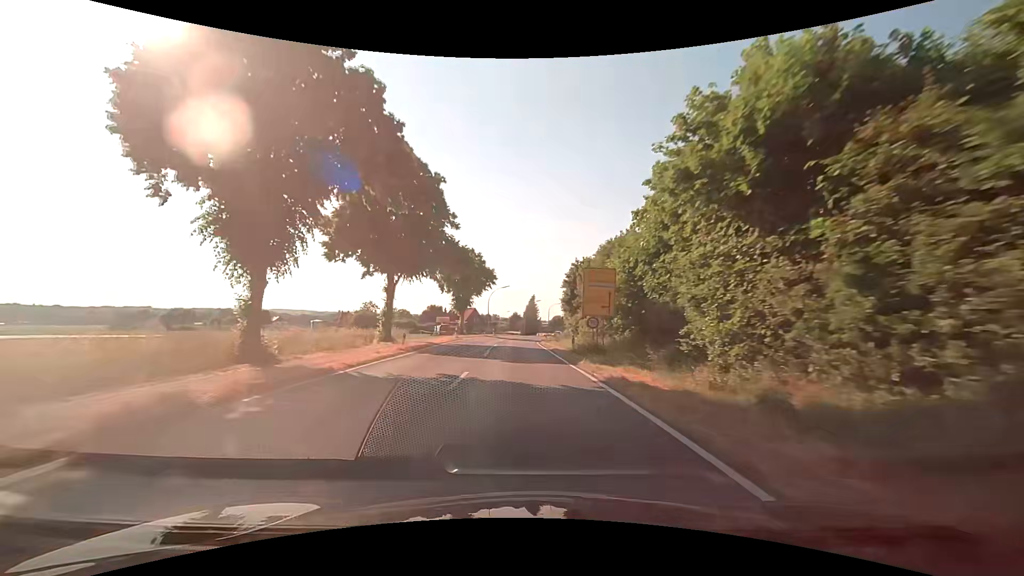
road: secondary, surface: asphalt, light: Day
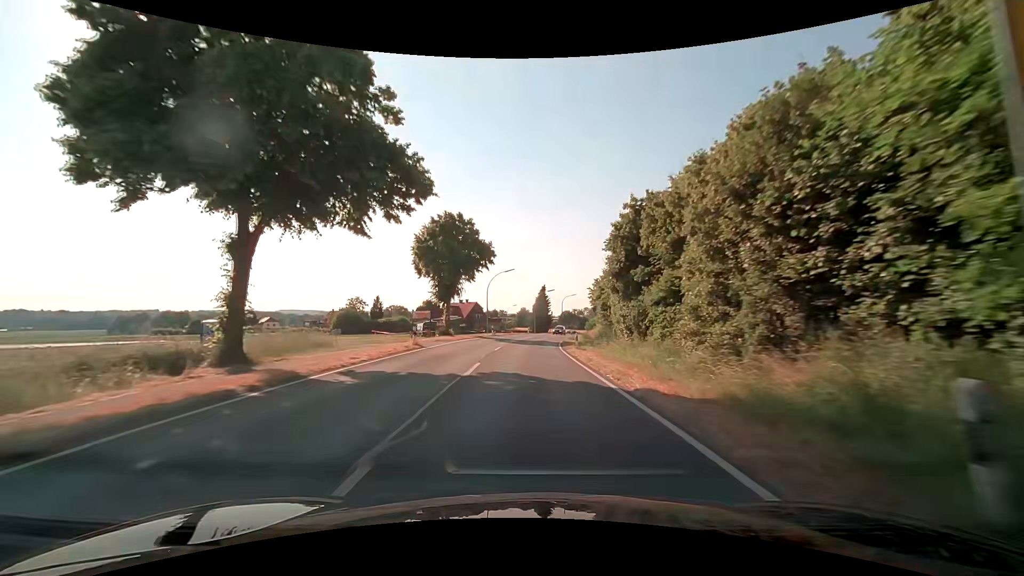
(-0.2, +21.7) m; 0°
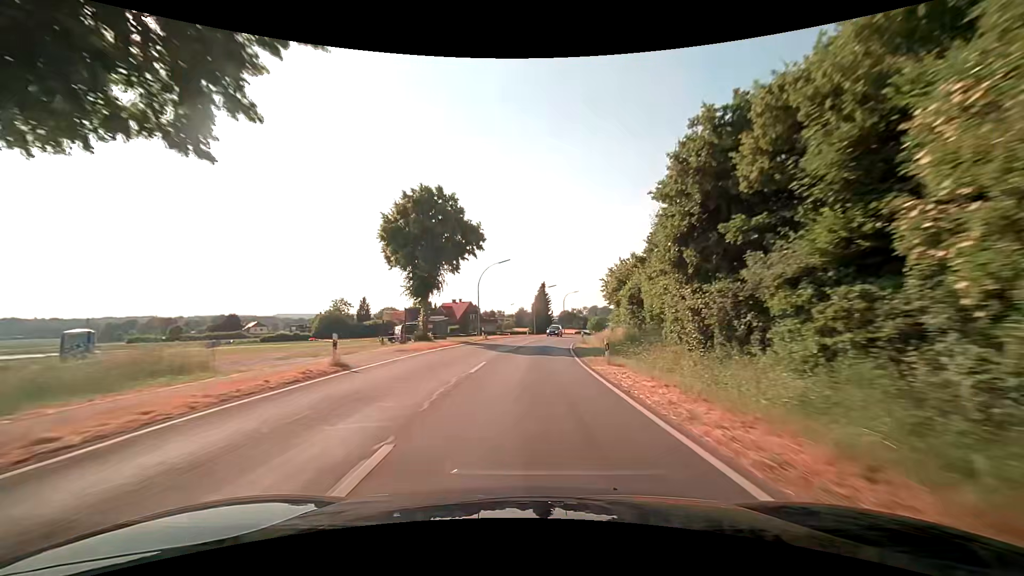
(-0.1, +10.9) m; 0°
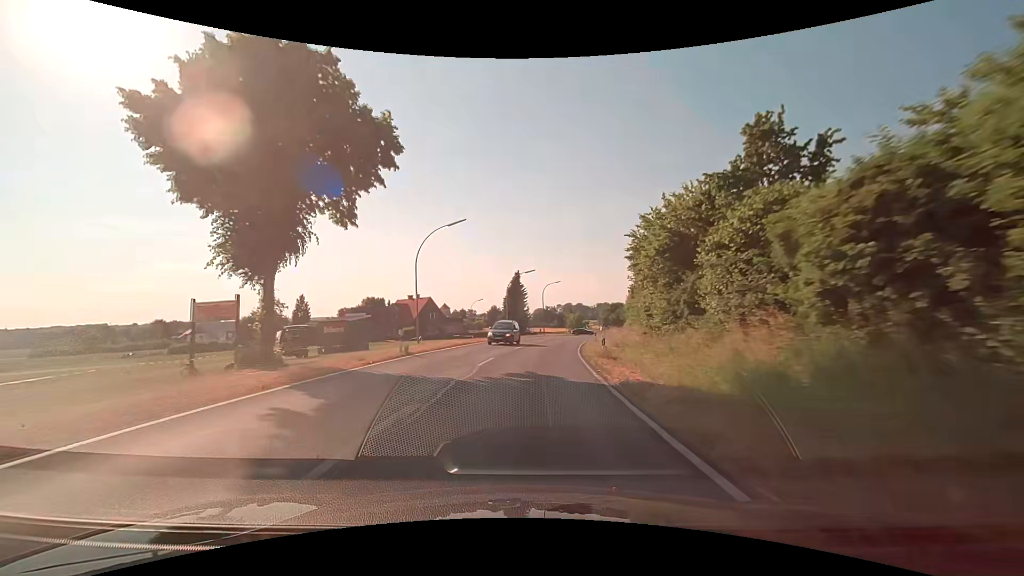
(+0.3, +21.8) m; +2°
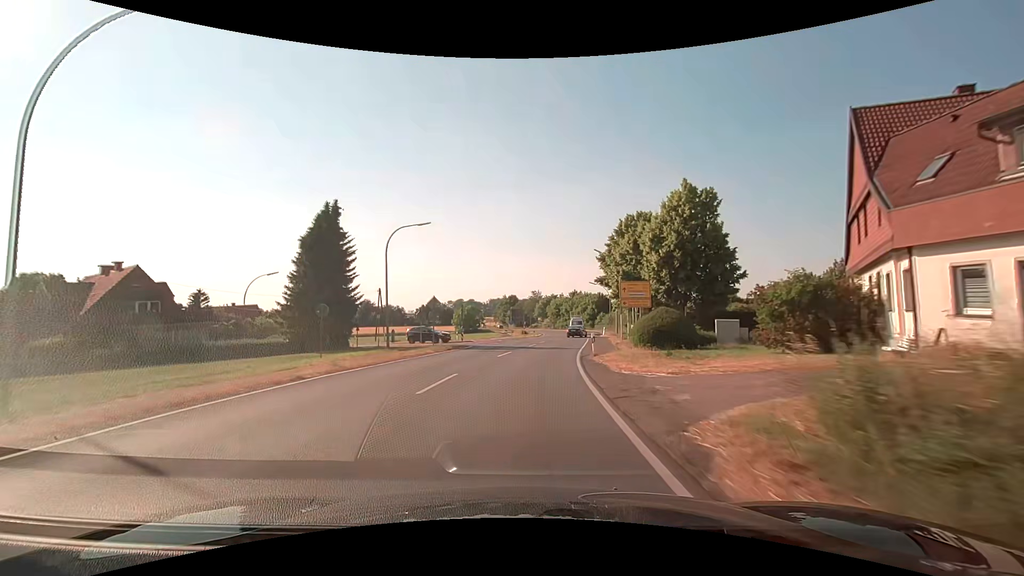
(+5.7, +53.9) m; +12°
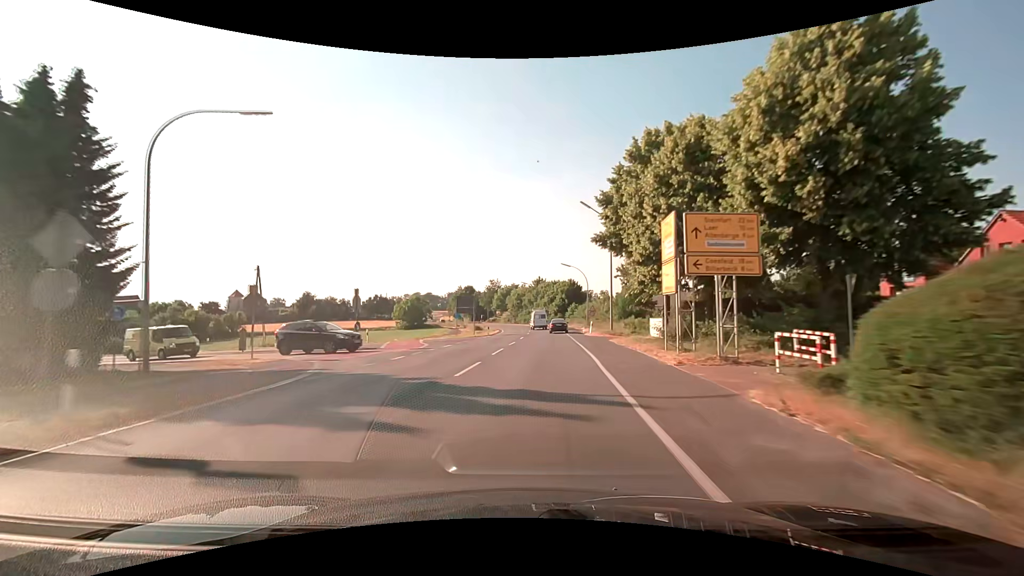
(+0.9, +21.4) m; +4°
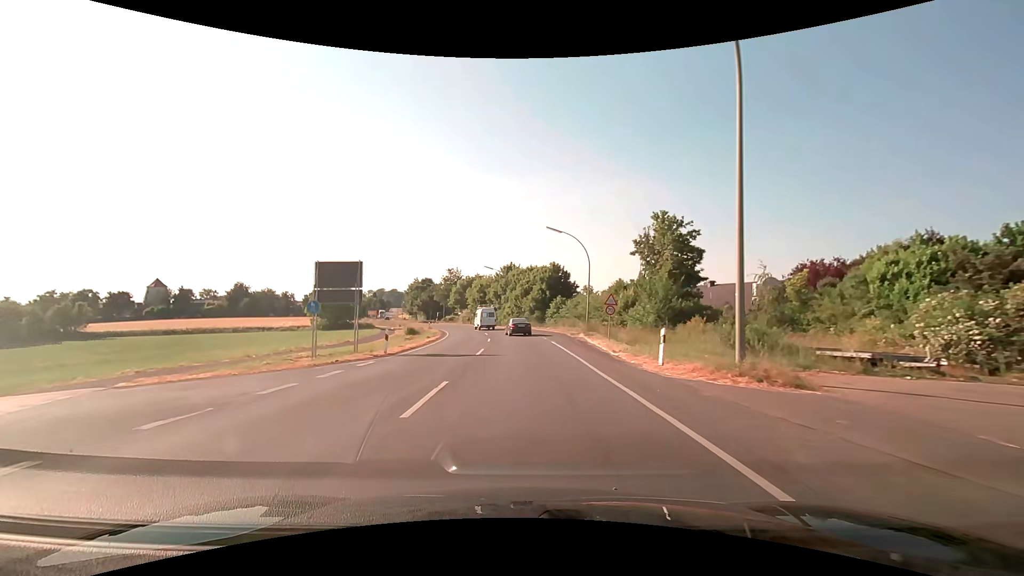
(+0.8, +27.8) m; +3°
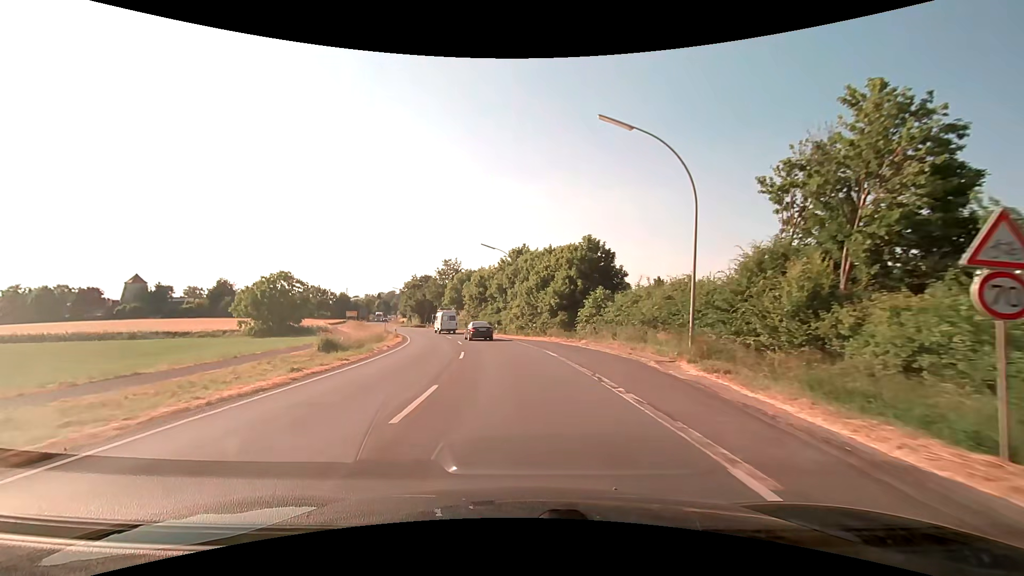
(-0.1, +24.3) m; -2°
(0, +10) (-1, +20) (-2, +30) (-4, +40) (-6, +50) (-9, +59) (-12, +69) (-15, +78) (-19, +87) (-22, +97) m
